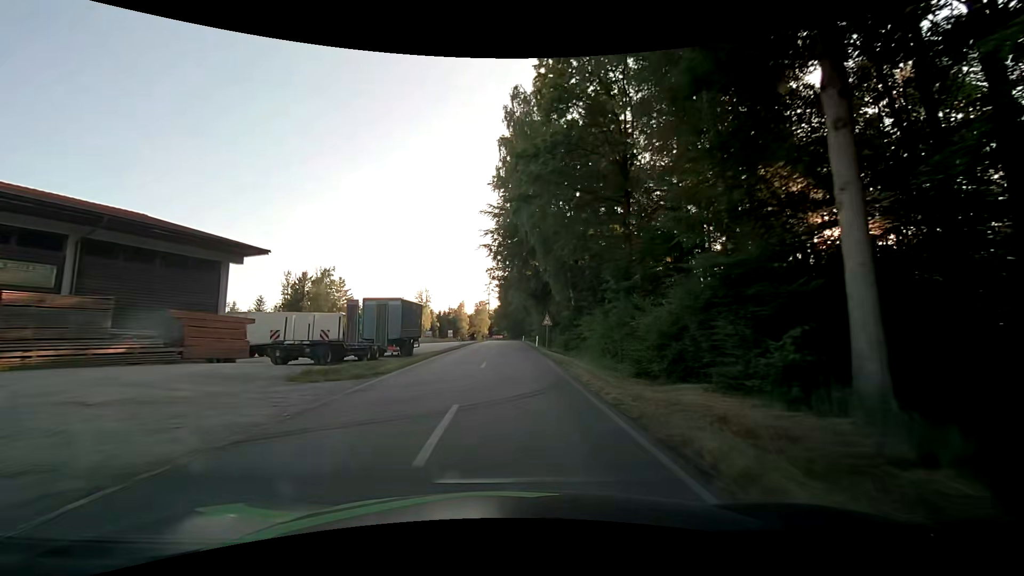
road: tertiary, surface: asphalt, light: Day
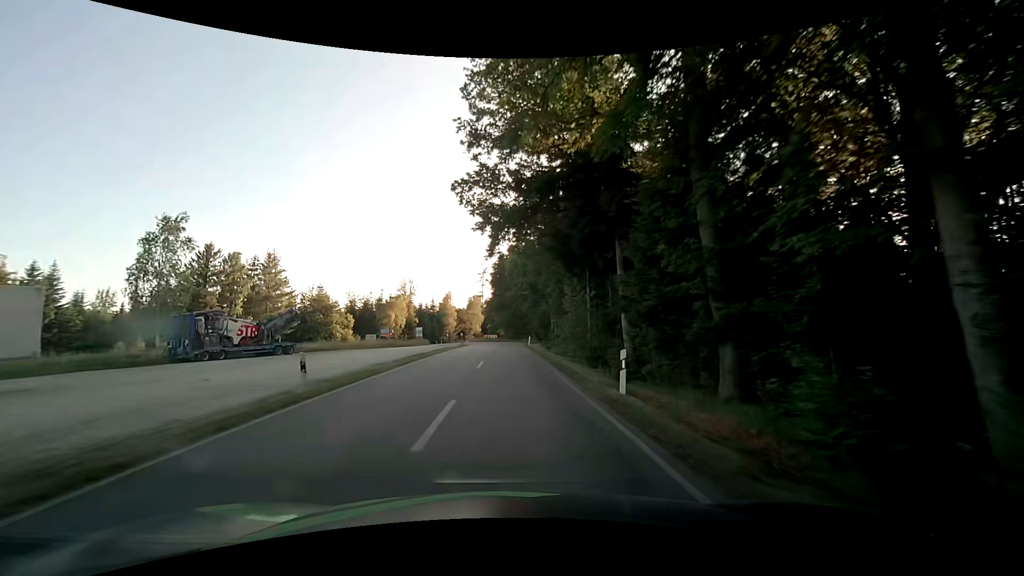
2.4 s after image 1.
(+0.1, +36.1) m; 0°
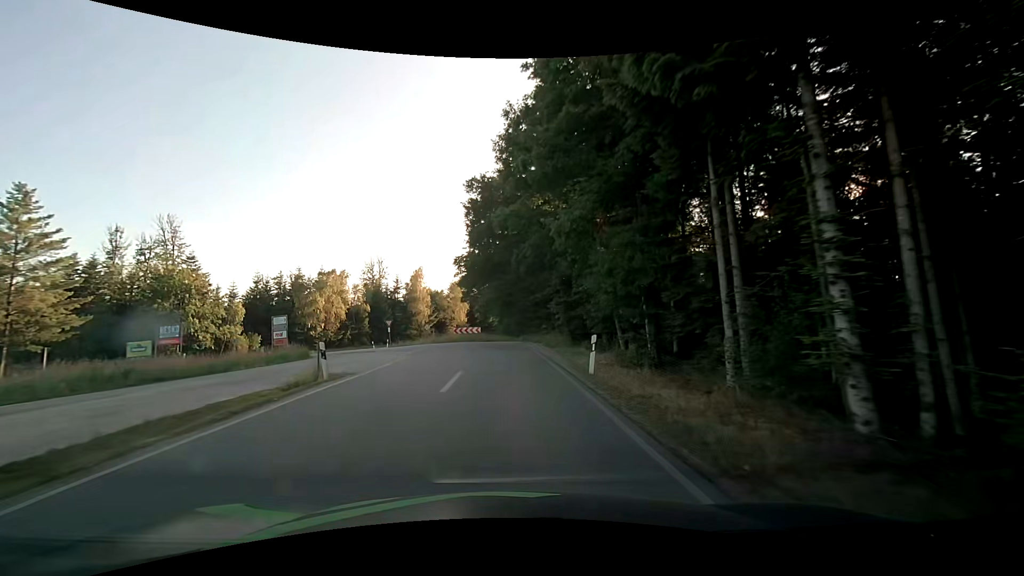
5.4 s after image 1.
(+0.3, +44.5) m; 0°
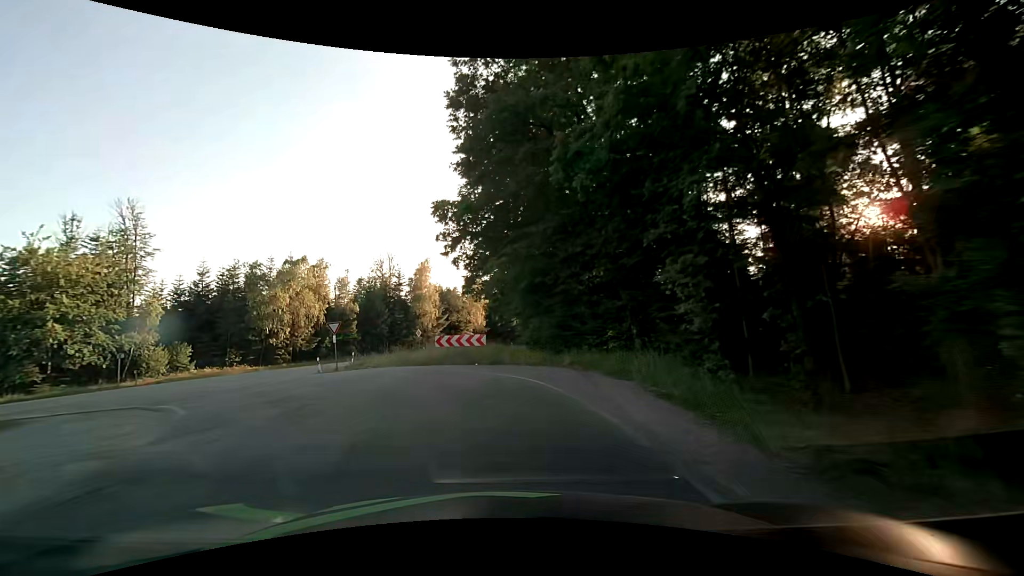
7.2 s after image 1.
(0.0, +21.0) m; -2°
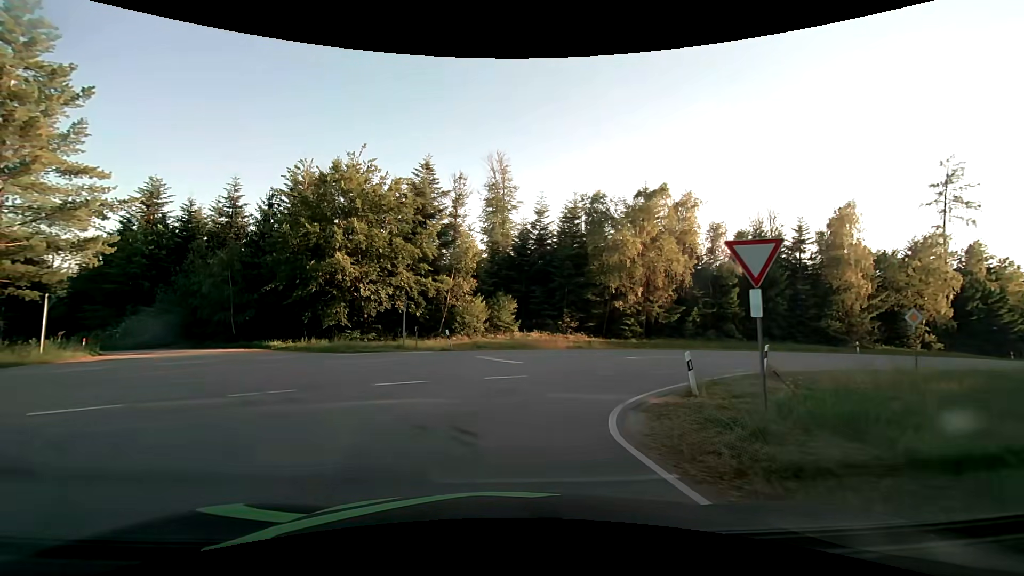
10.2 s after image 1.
(-6.9, +21.2) m; -39°
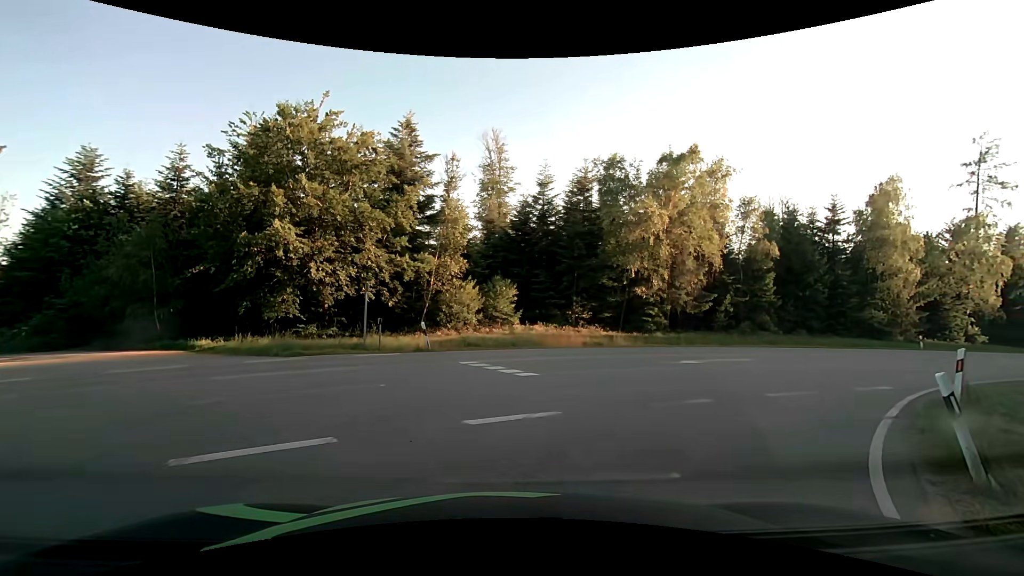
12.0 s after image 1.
(-0.3, +6.9) m; +1°
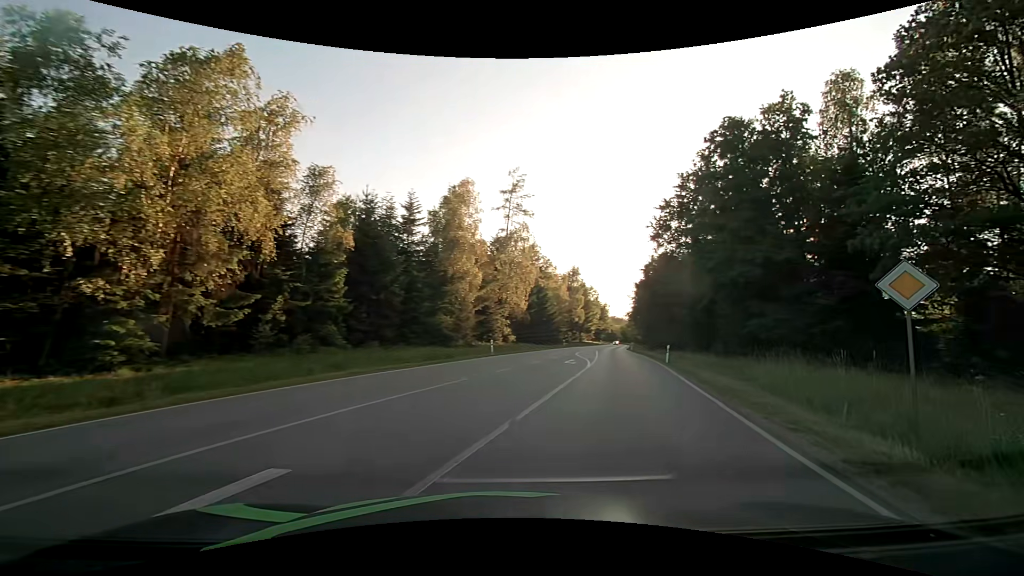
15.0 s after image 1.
(+4.6, +13.6) m; +43°
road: secondary
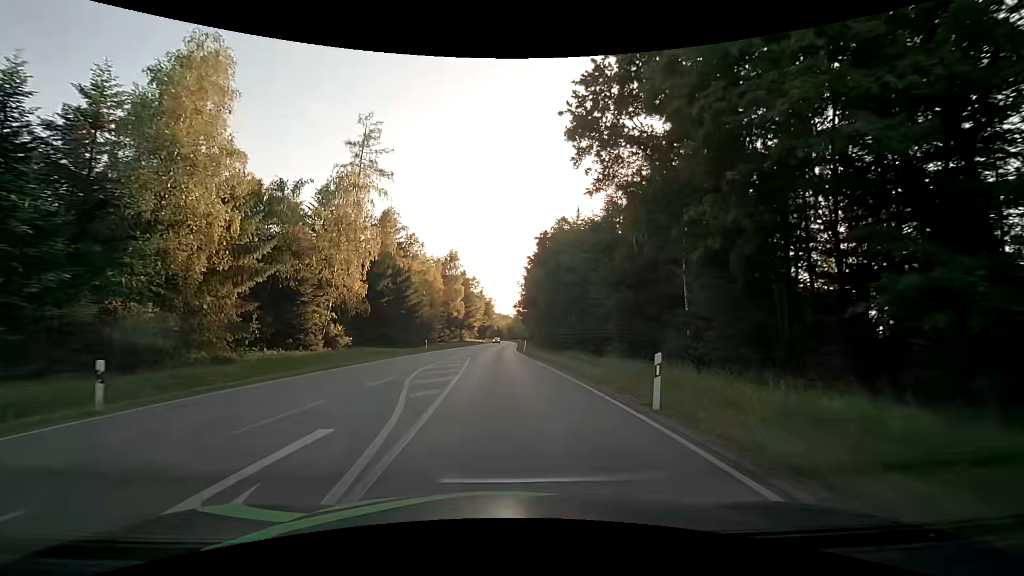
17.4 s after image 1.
(+5.1, +22.3) m; +14°
(0, +10) (0, +20) (-1, +30) (-1, +40) (-1, +50) (0, +60) (0, +70) (0, +80) (0, +90) (0, +100) m
